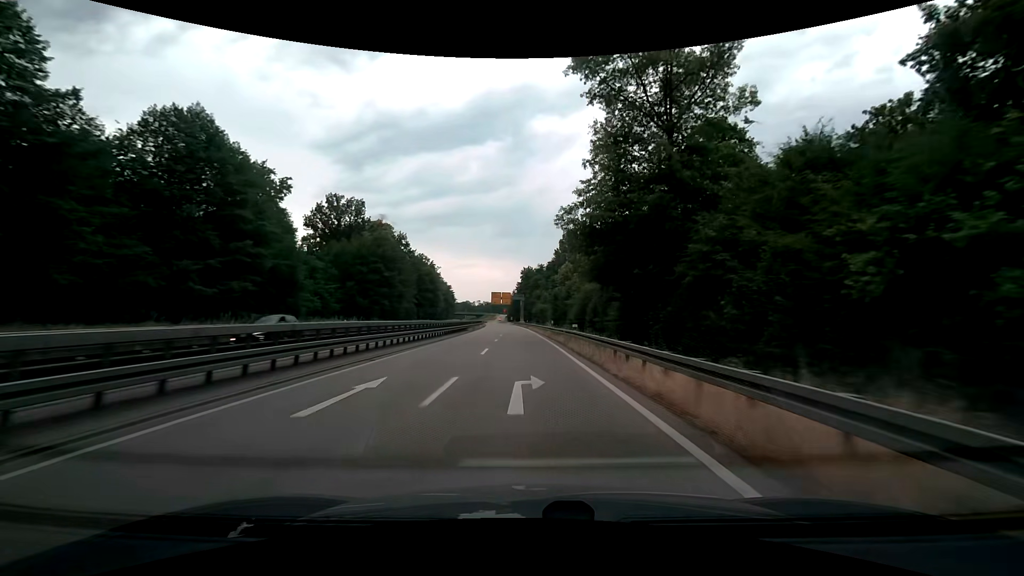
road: trunk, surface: asphalt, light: Day
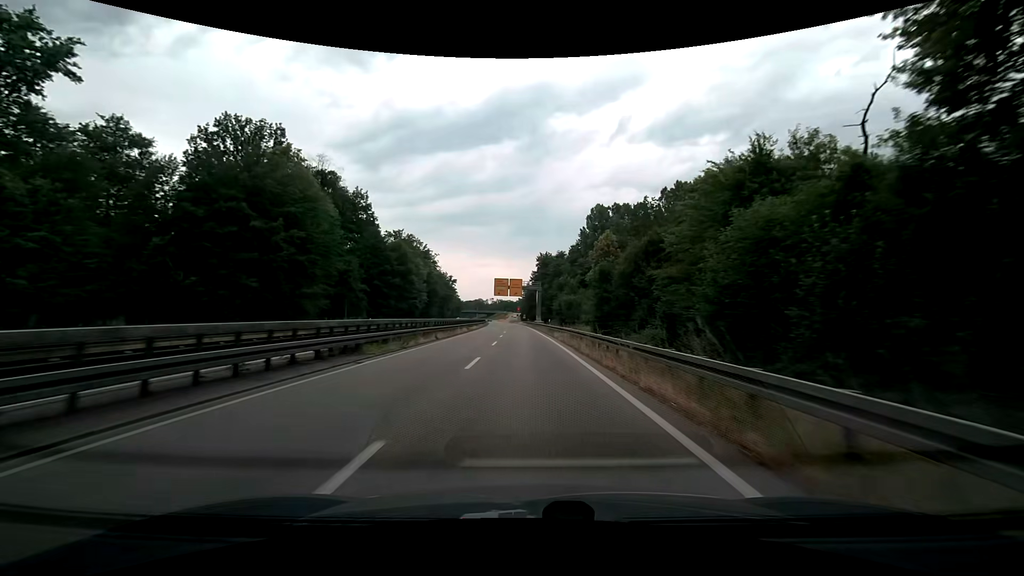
(-0.6, +41.9) m; -2°
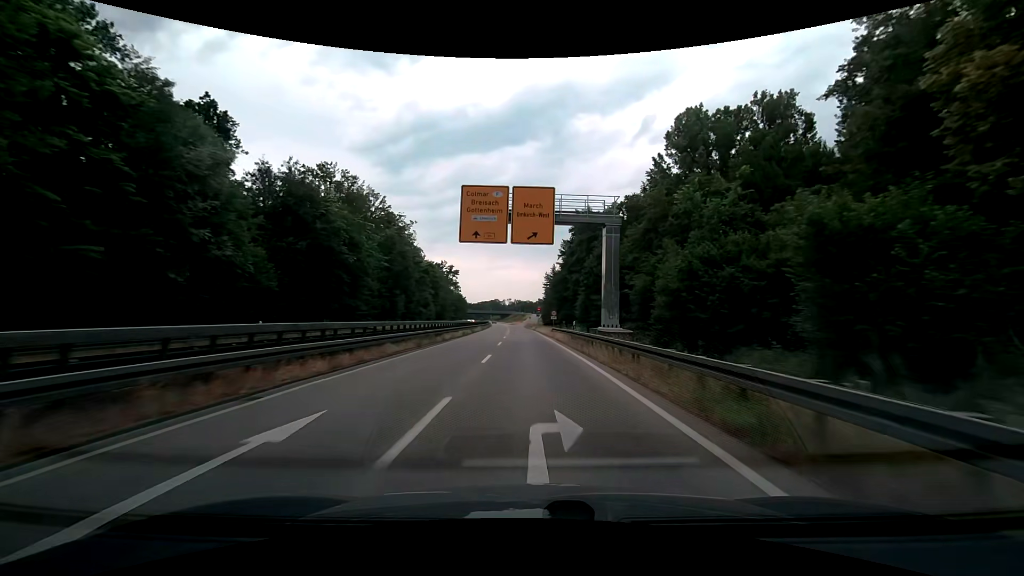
(-1.5, +67.0) m; -2°
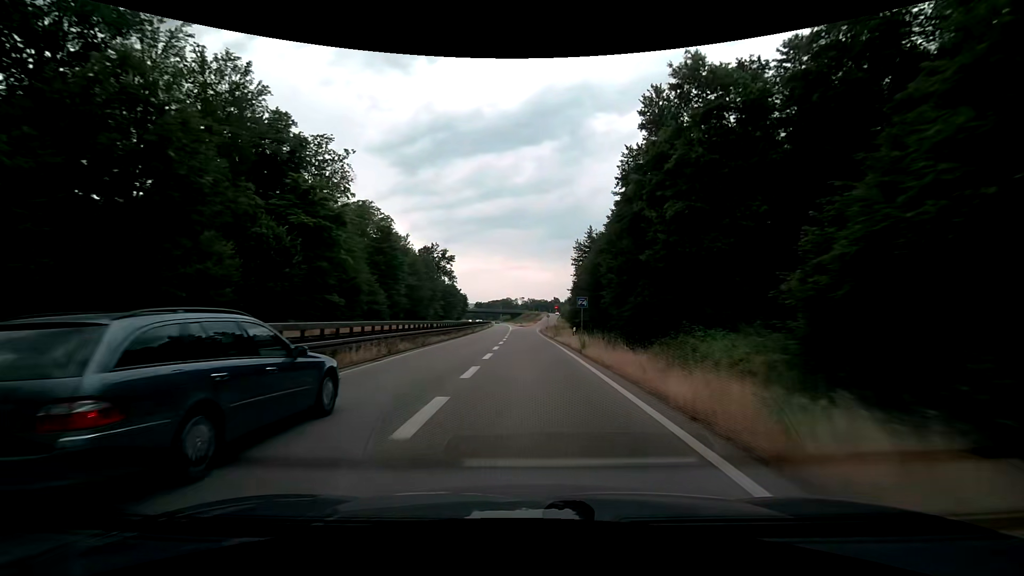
(-0.6, +52.0) m; -2°
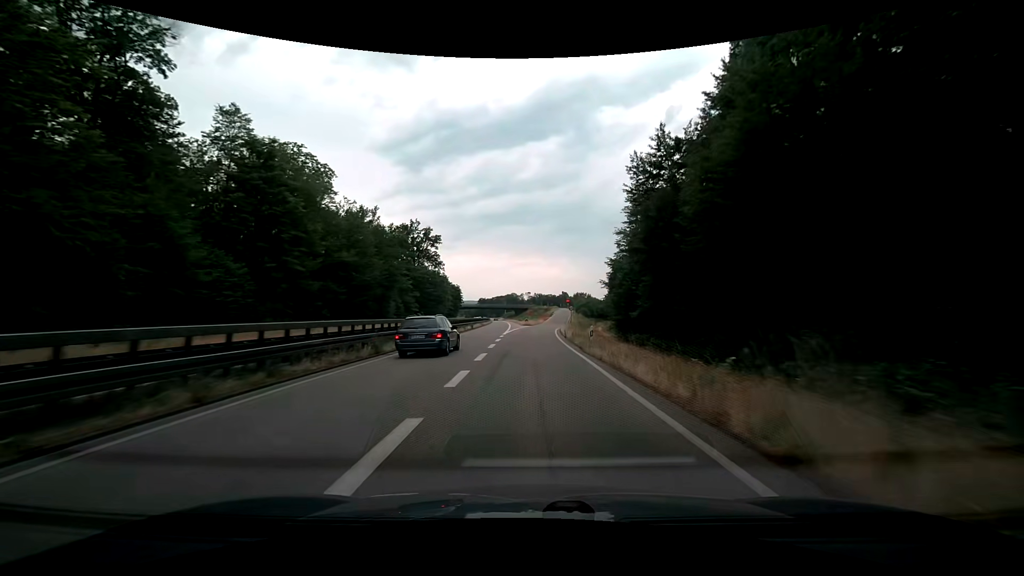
(-0.2, +38.1) m; 0°
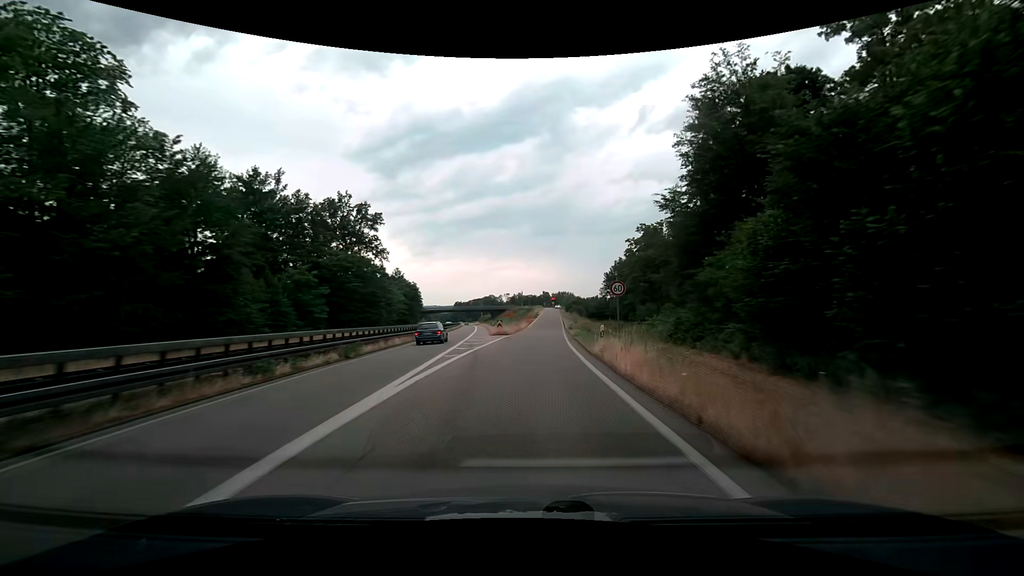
(+0.4, +36.6) m; +2°
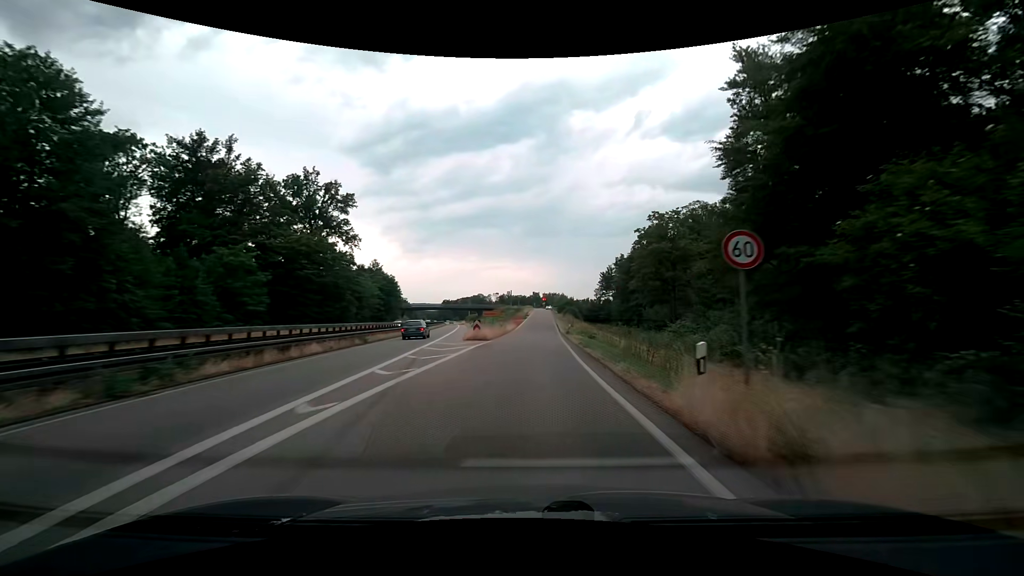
(0.0, +11.8) m; +1°
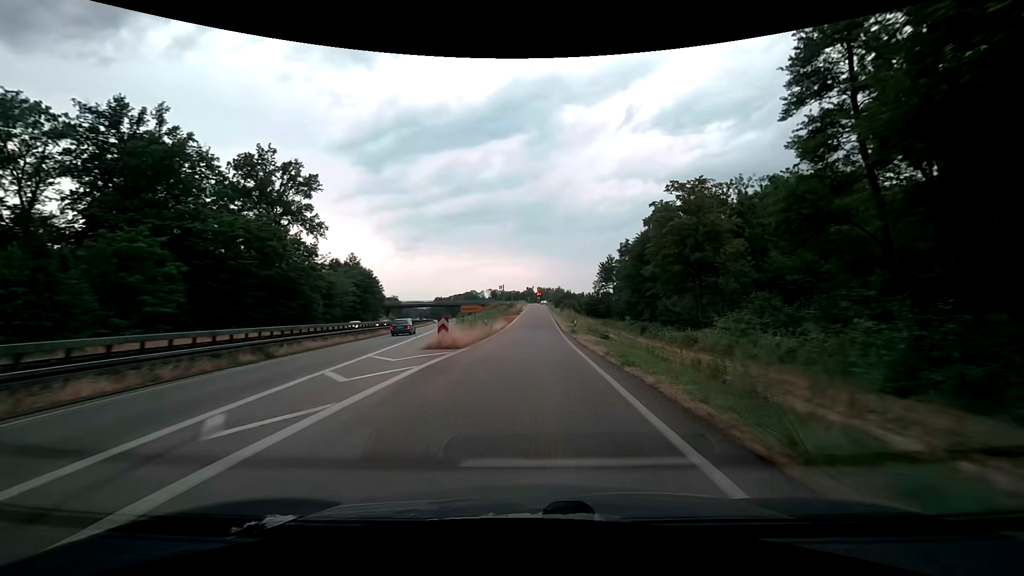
(+0.1, +11.3) m; +1°
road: trunk_link
(0, +10) (0, +20) (0, +30) (0, +40) (+1, +50) (+1, +60) (+1, +70) (+1, +80) (+2, +90) (+2, +100) m
